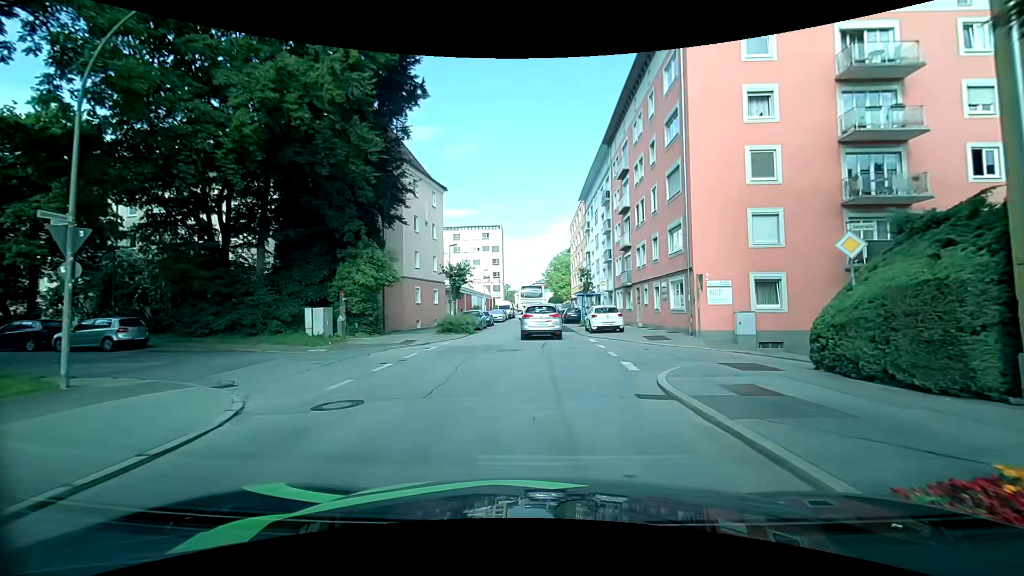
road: tertiary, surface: asphalt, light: Day
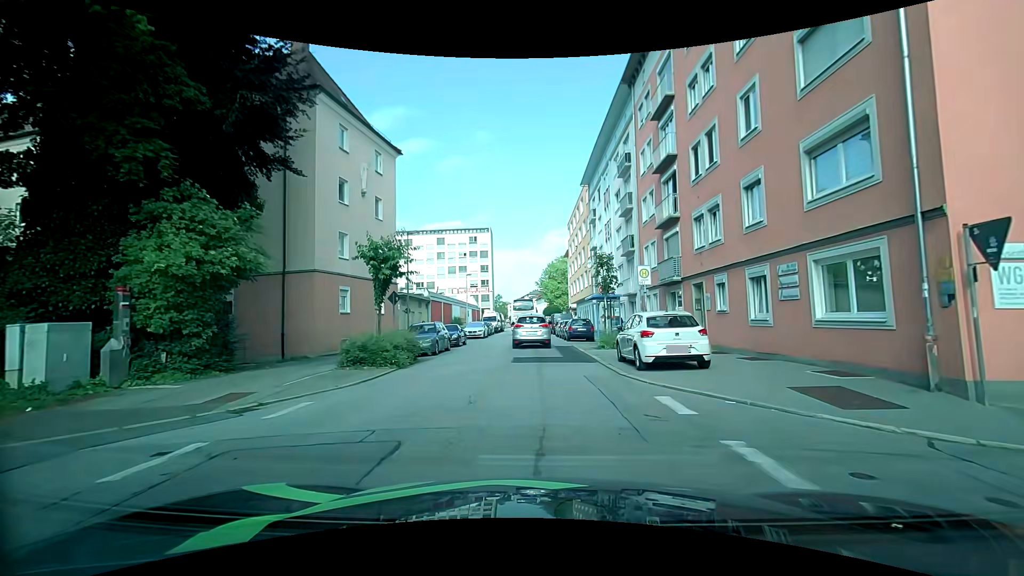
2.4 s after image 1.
(0.0, +13.8) m; +2°
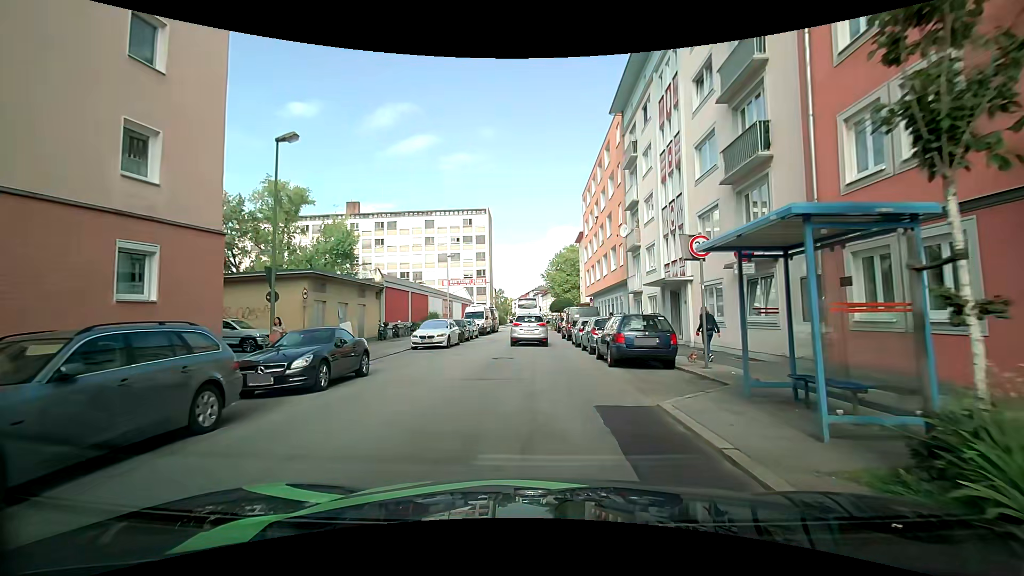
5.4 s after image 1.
(-0.6, +18.3) m; -3°
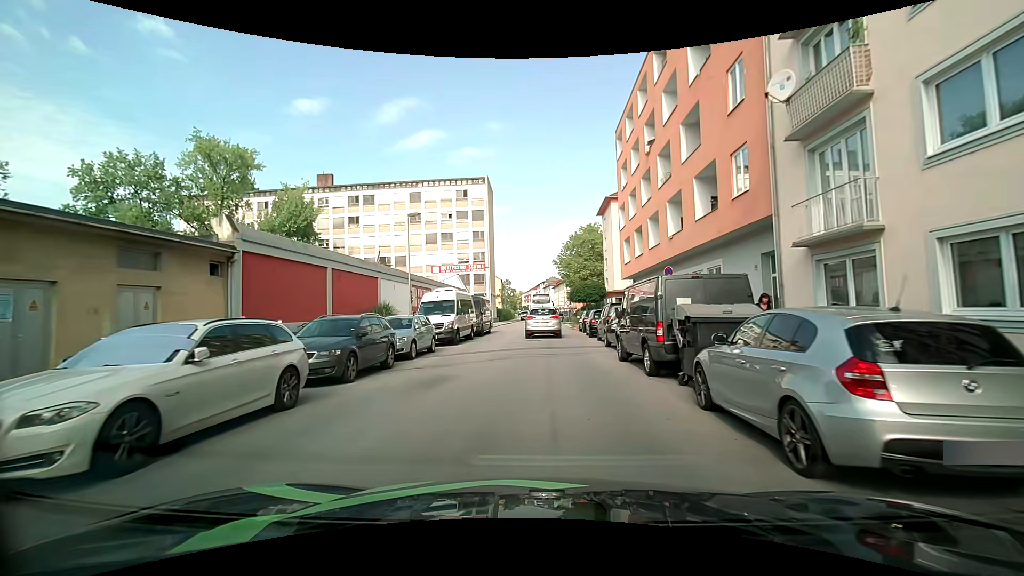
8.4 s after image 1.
(0.0, +20.0) m; +2°
(0, +10) (-1, +20) (-1, +30) (-1, +40) (-1, +50) (-2, +60) (-2, +70) (-3, +80) (-3, +90) (-3, +100) m
